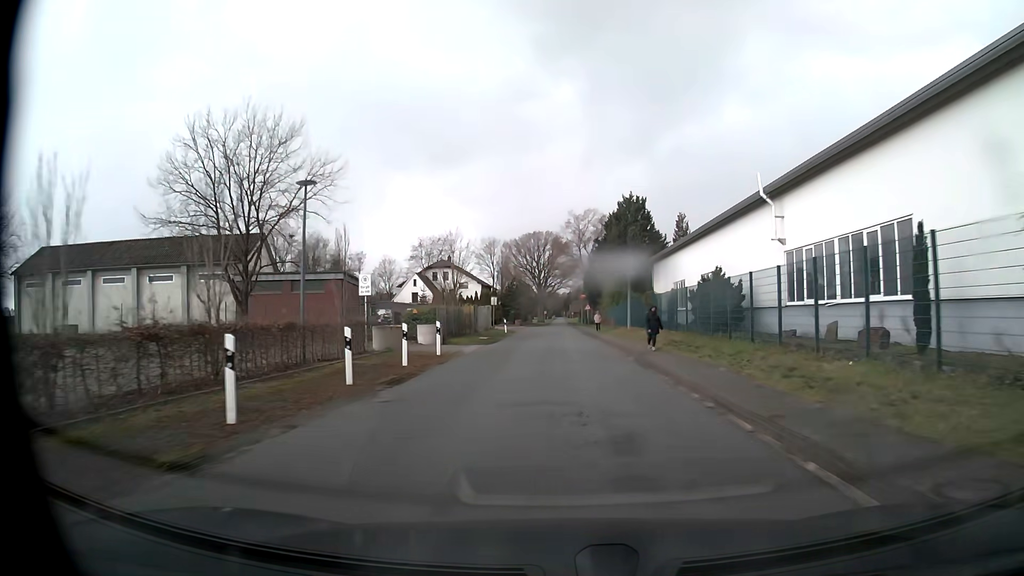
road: unclassified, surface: paved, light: Day
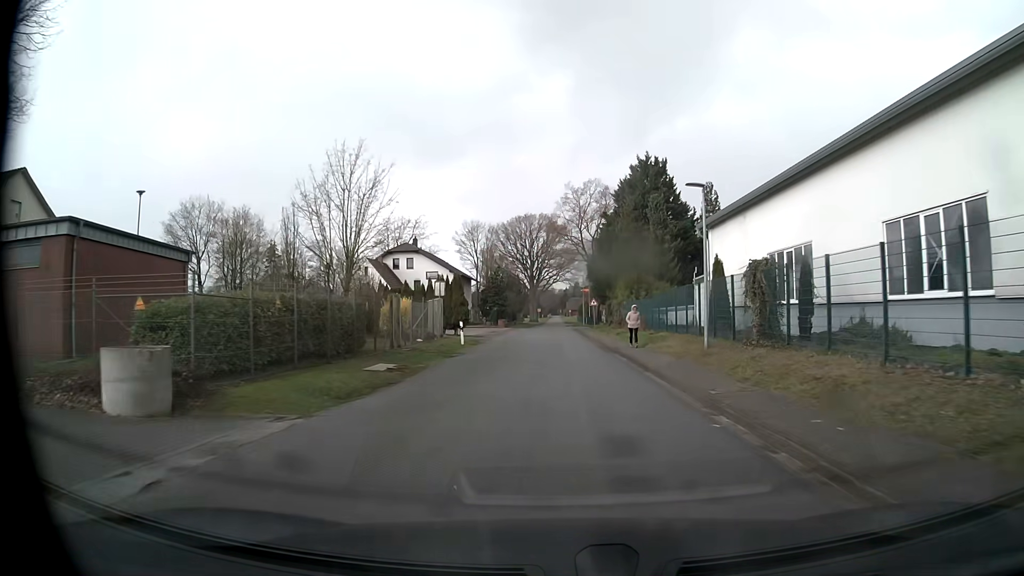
(+0.1, +23.4) m; 0°
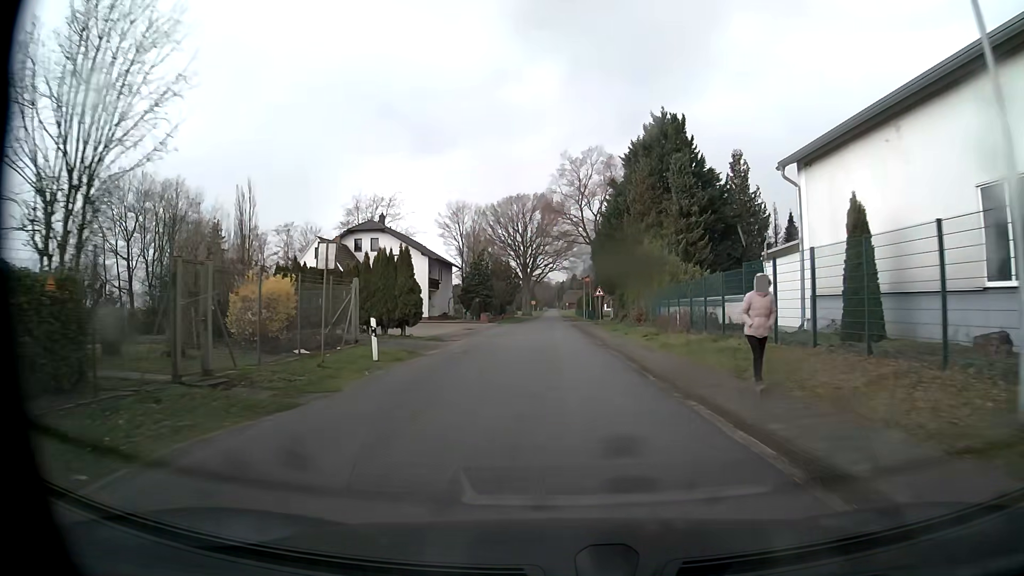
(0.0, +14.7) m; 0°
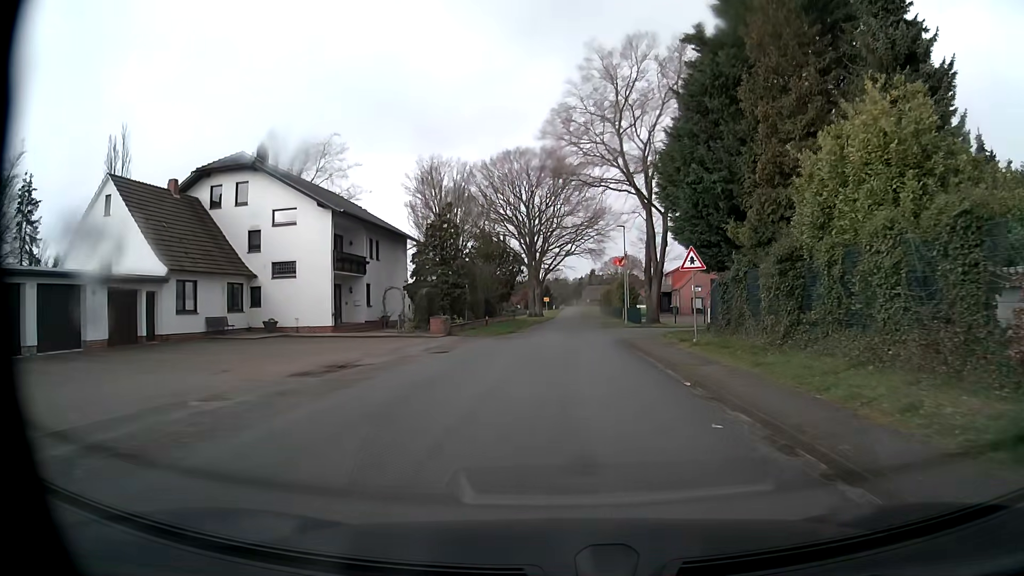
(-0.4, +32.4) m; -1°
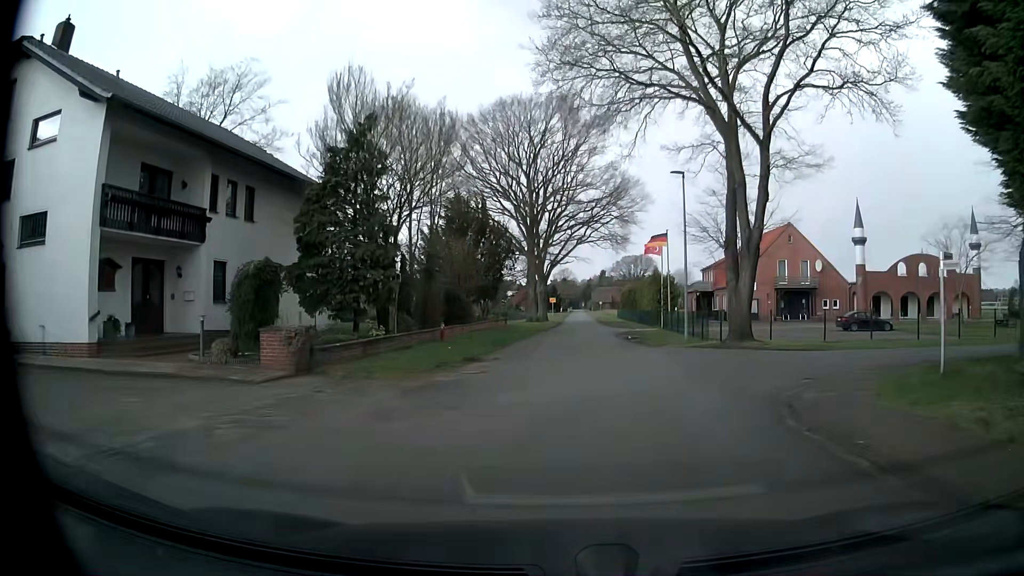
(-0.3, +19.7) m; -1°
